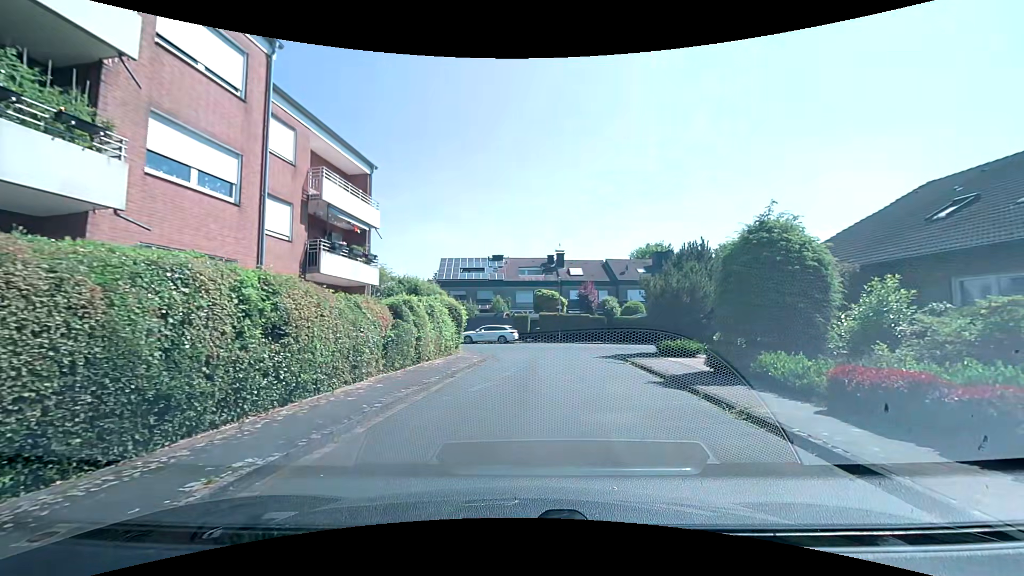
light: Day
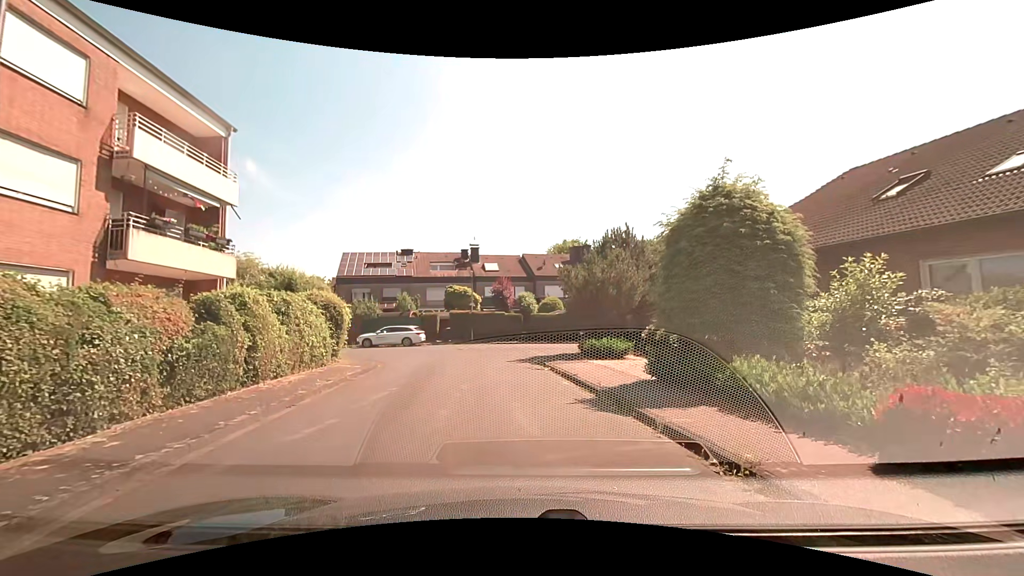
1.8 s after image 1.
(+0.6, +4.0) m; +10°
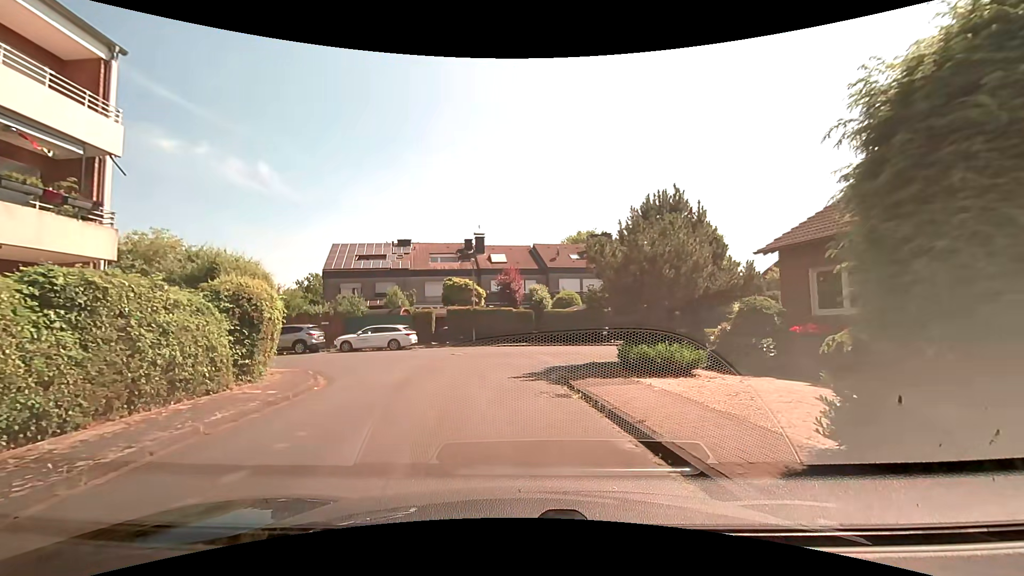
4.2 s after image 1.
(+0.1, +6.2) m; -1°
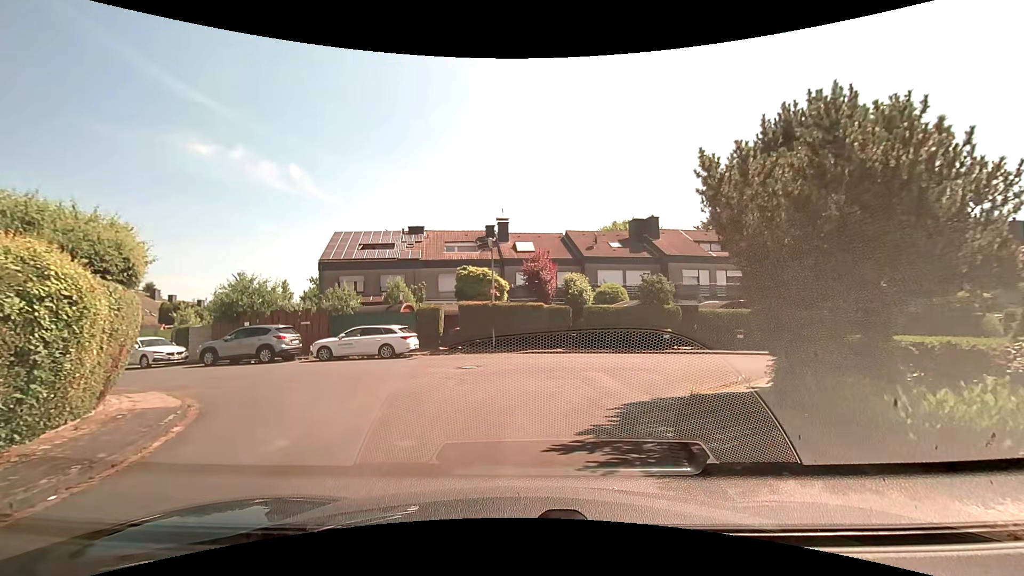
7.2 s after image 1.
(-0.2, +7.2) m; -3°
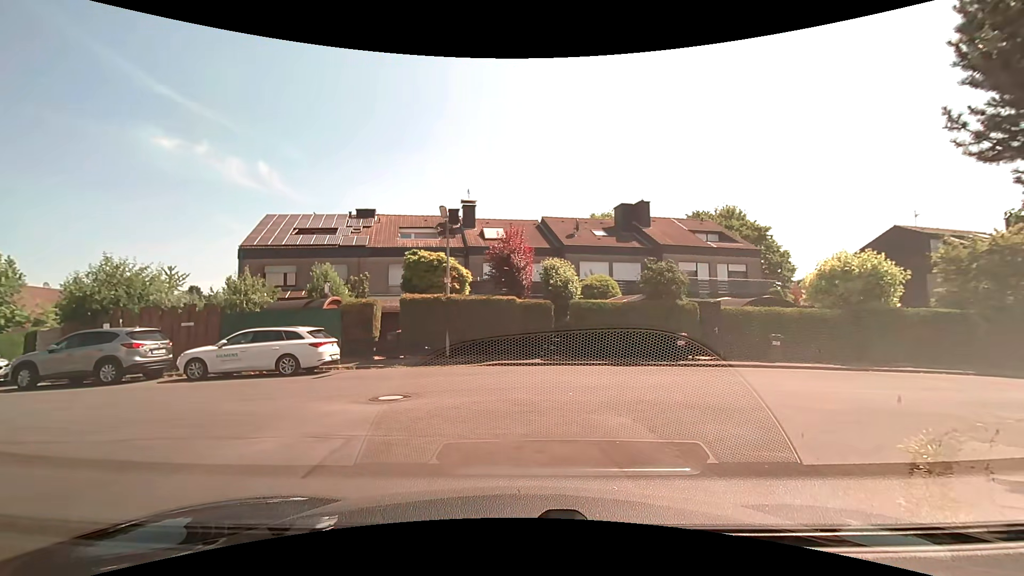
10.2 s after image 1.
(+0.2, +6.3) m; +4°
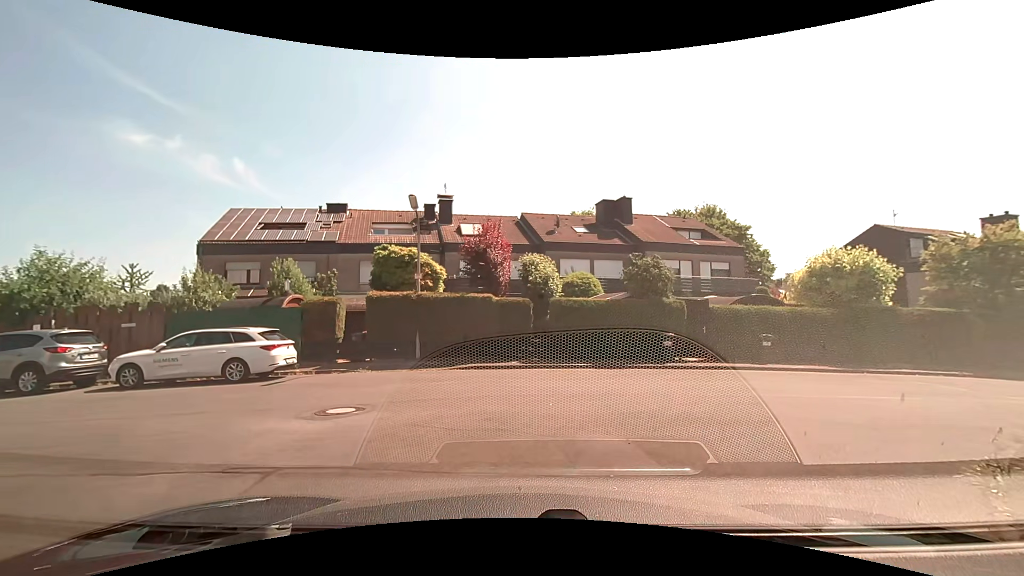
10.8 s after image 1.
(0.0, +1.3) m; +2°
